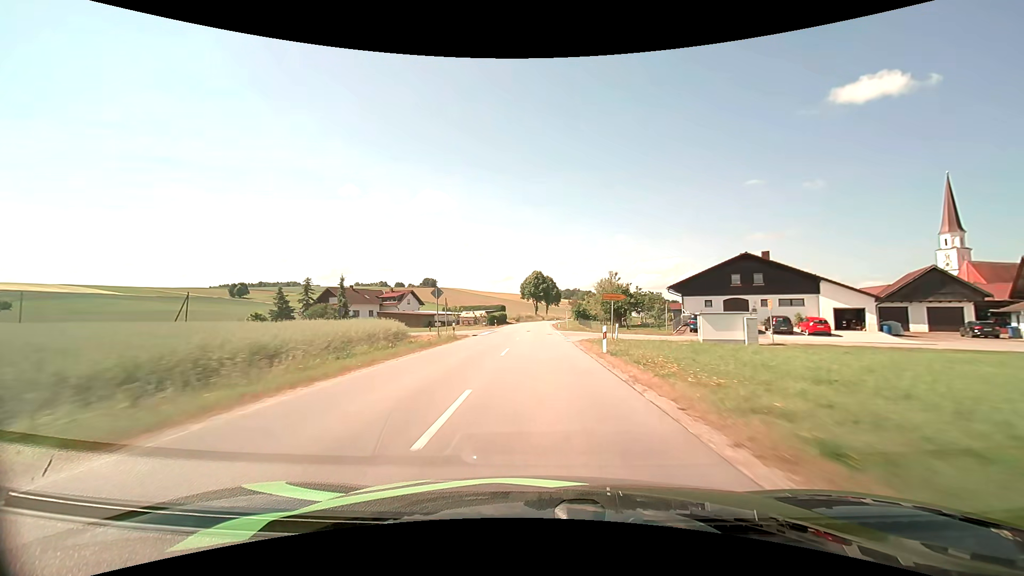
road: secondary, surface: asphalt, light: Day
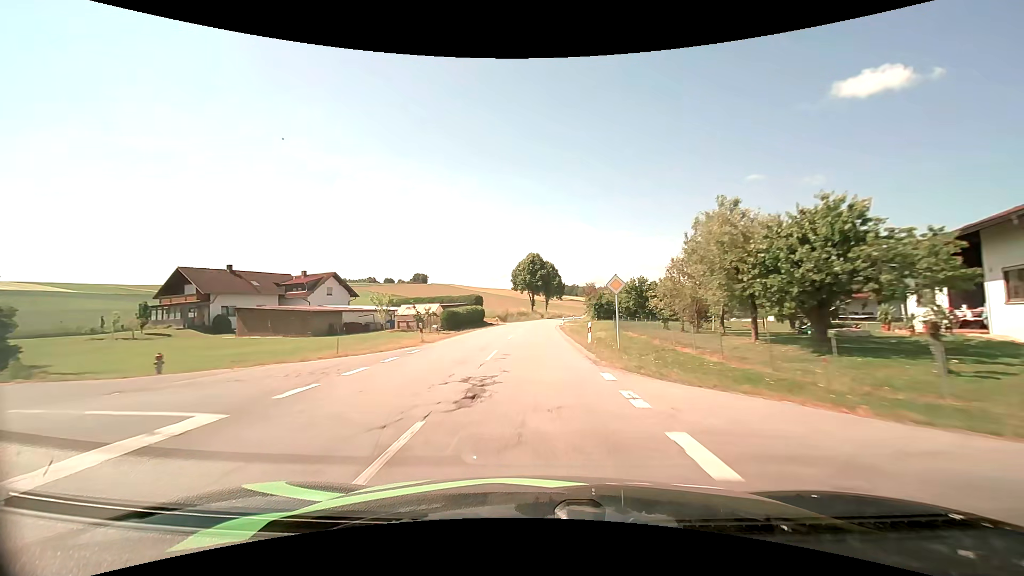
(+0.1, +38.6) m; 0°
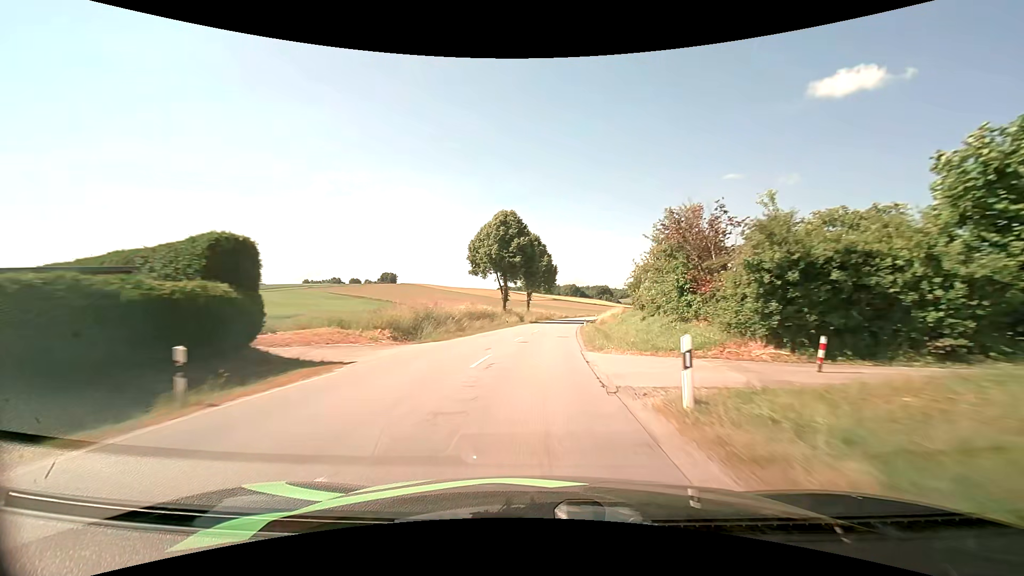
(+0.4, +50.0) m; +2°
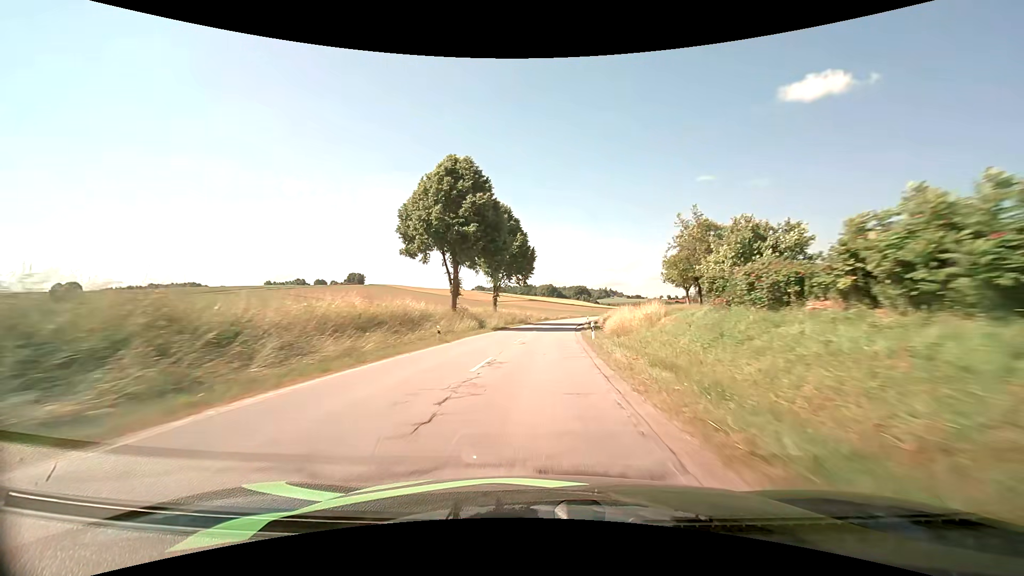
(+0.7, +24.4) m; +3°
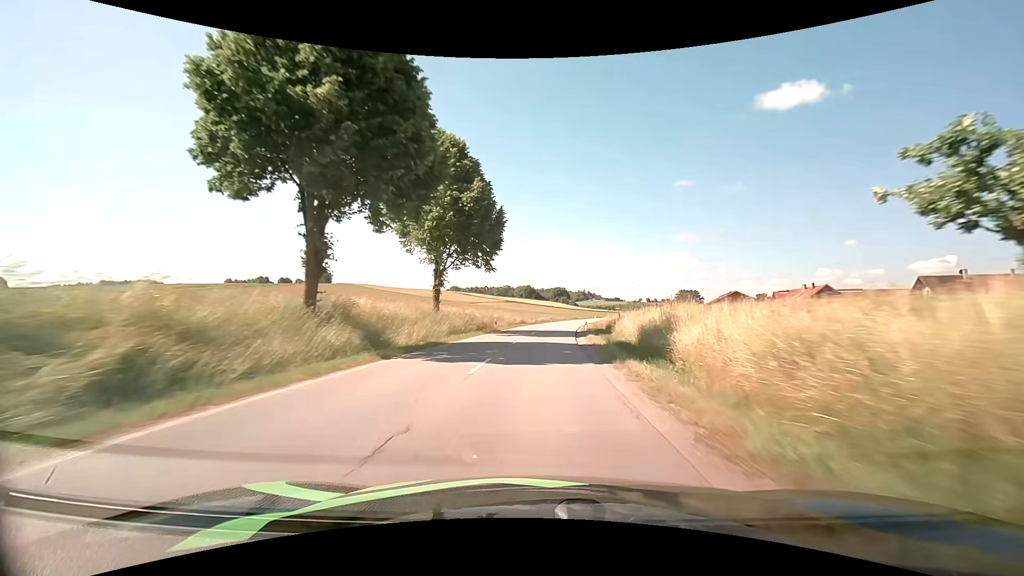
(+0.6, +24.3) m; +3°
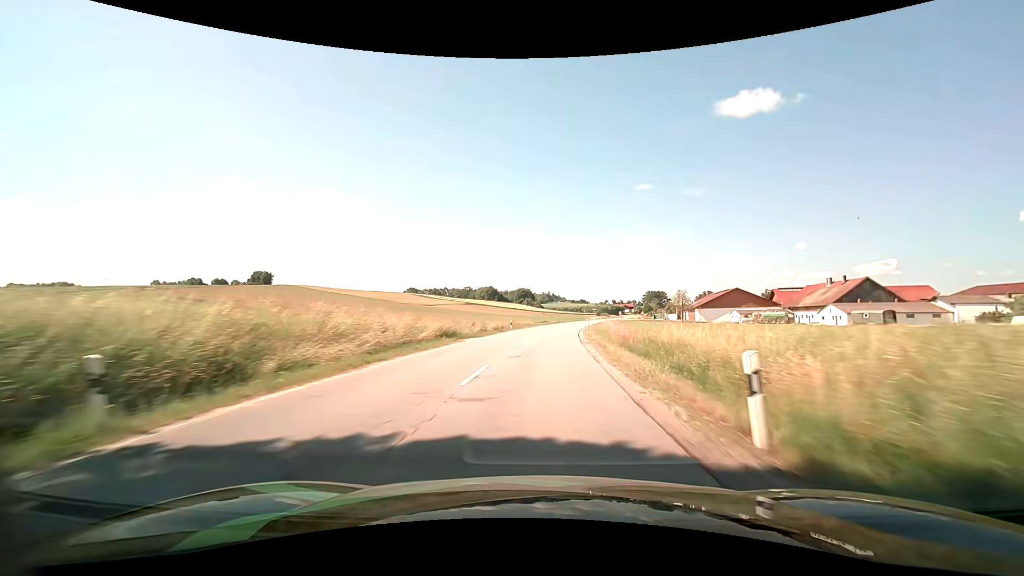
(+1.3, +37.7) m; +4°
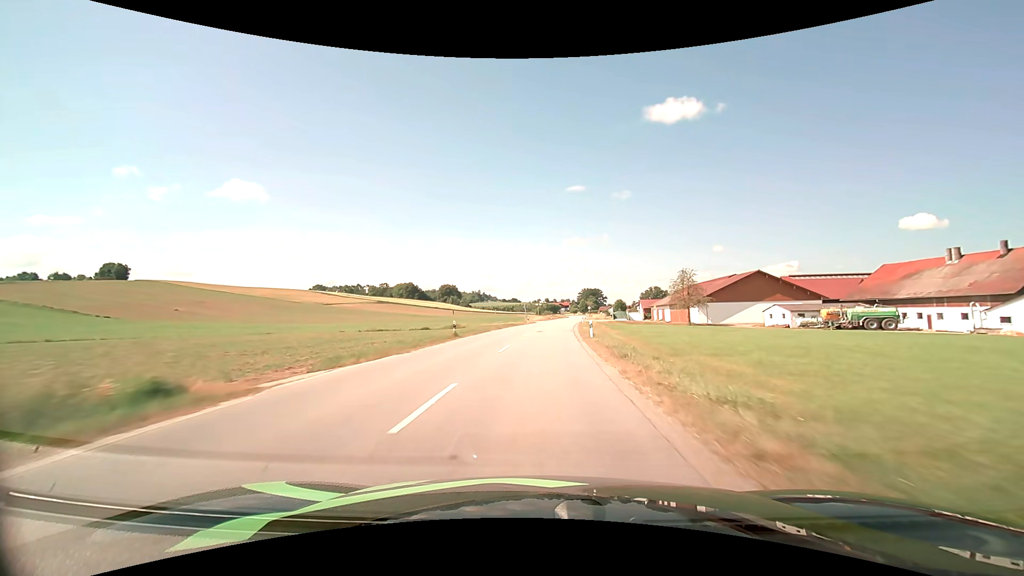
(+4.5, +63.6) m; +8°
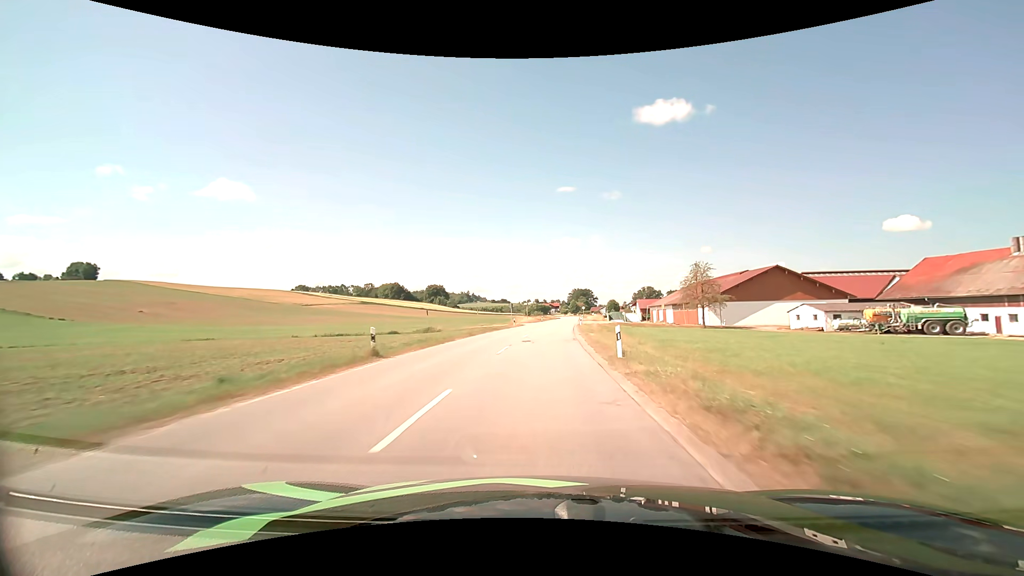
(+0.1, +12.6) m; +1°
(0, +10) (0, +20) (+1, +30) (+1, +40) (+2, +50) (+2, +60) (+3, +70) (+4, +80) (+5, +90) (+6, +100) m
